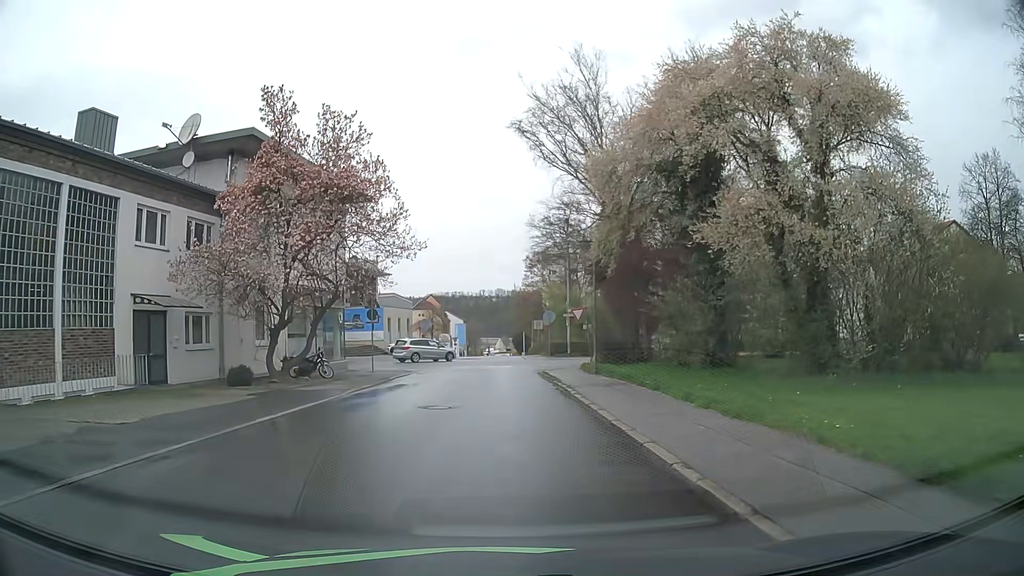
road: residential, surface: asphalt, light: Day
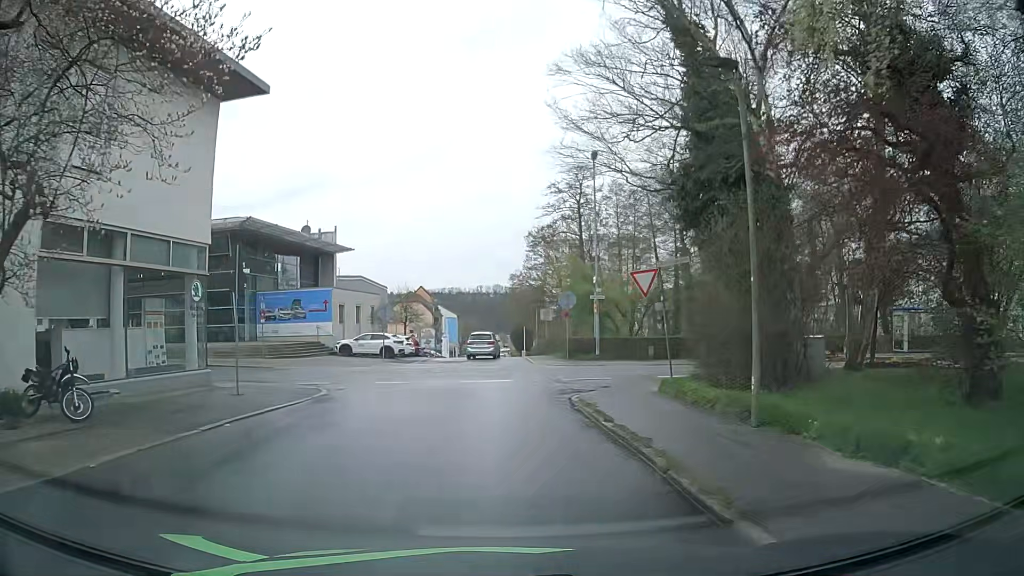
(+0.3, +17.1) m; 0°
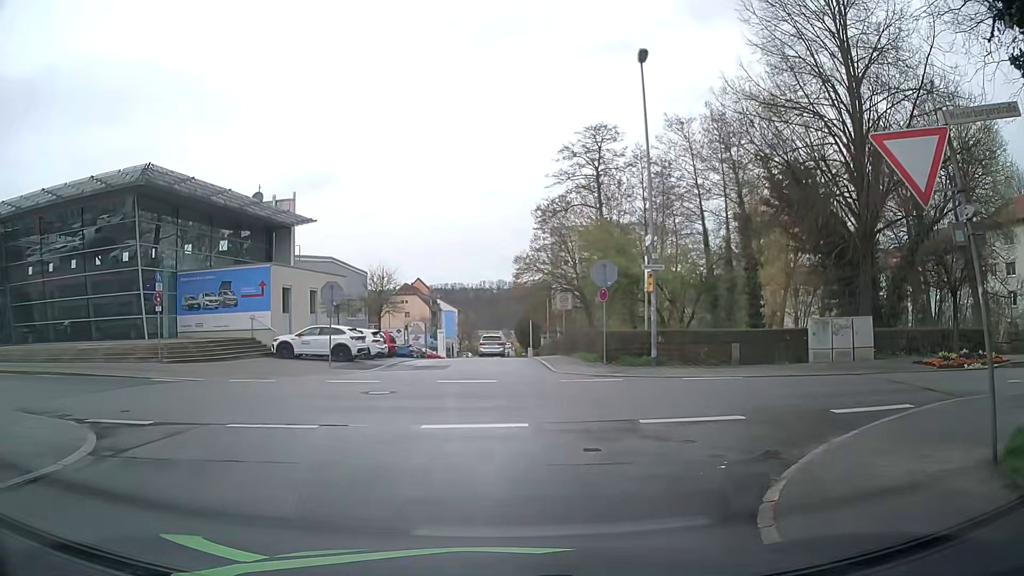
(+0.1, +11.8) m; 0°
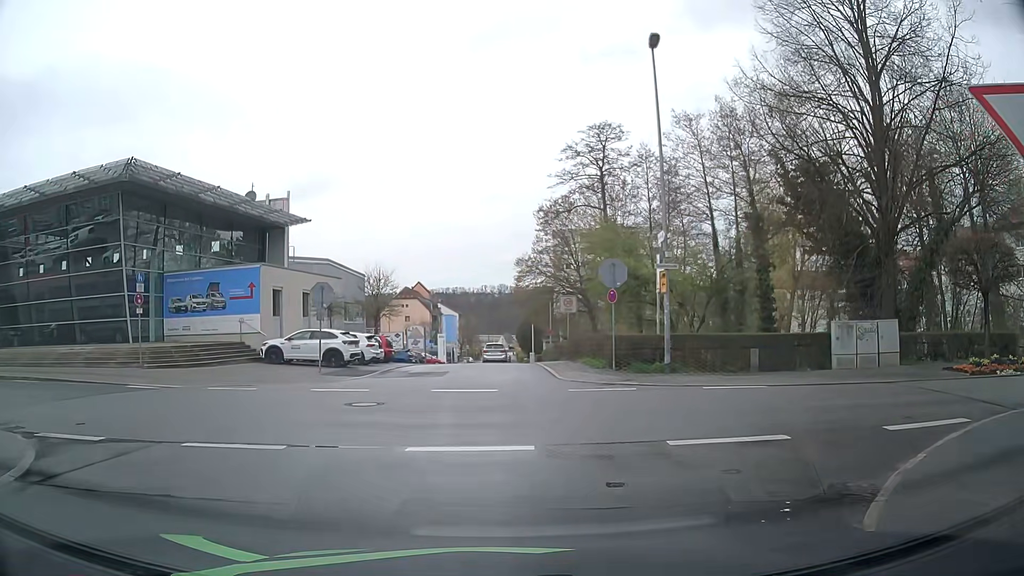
(0.0, +1.5) m; 0°
